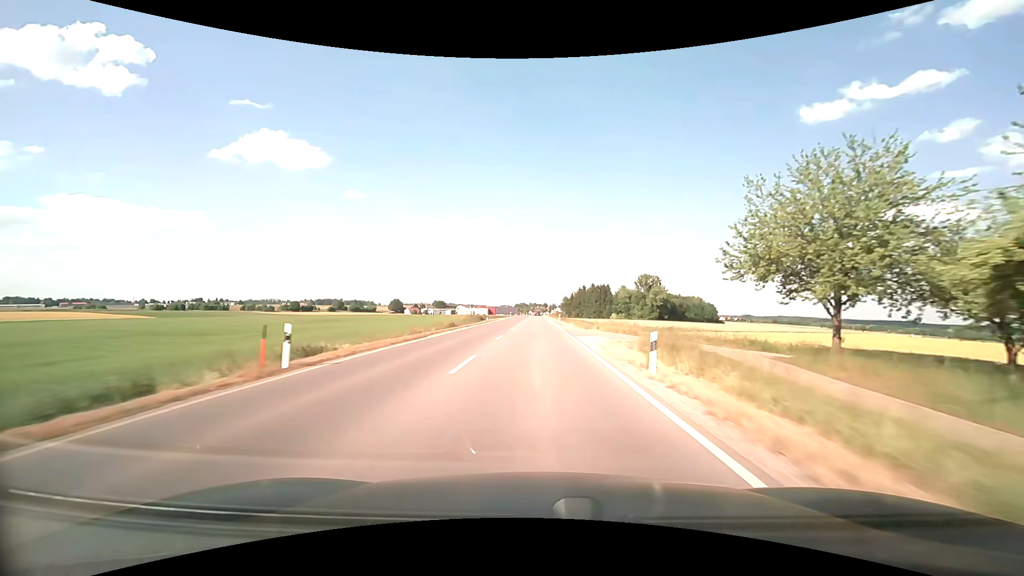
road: secondary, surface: asphalt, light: Day
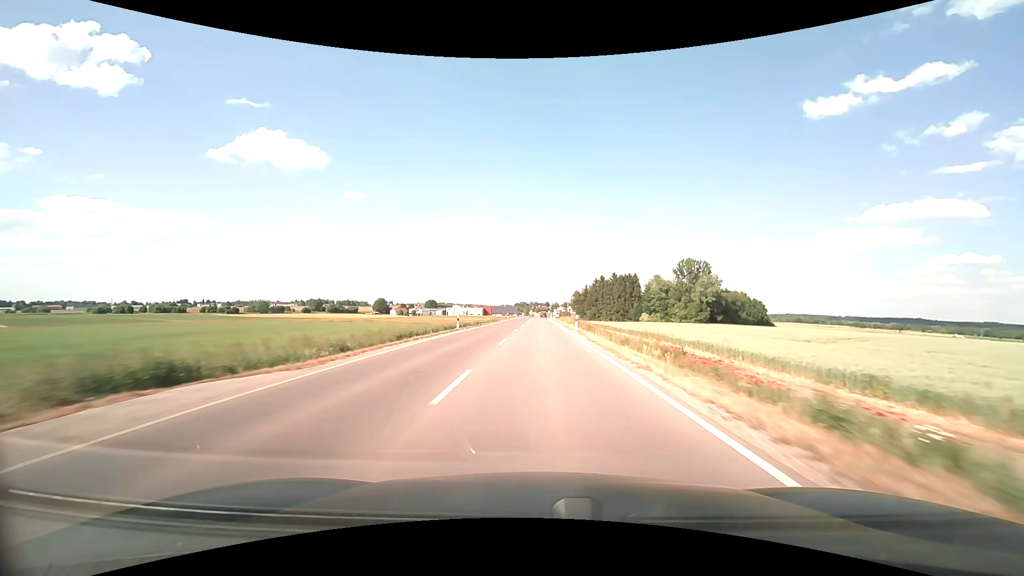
(-0.2, +75.7) m; 0°
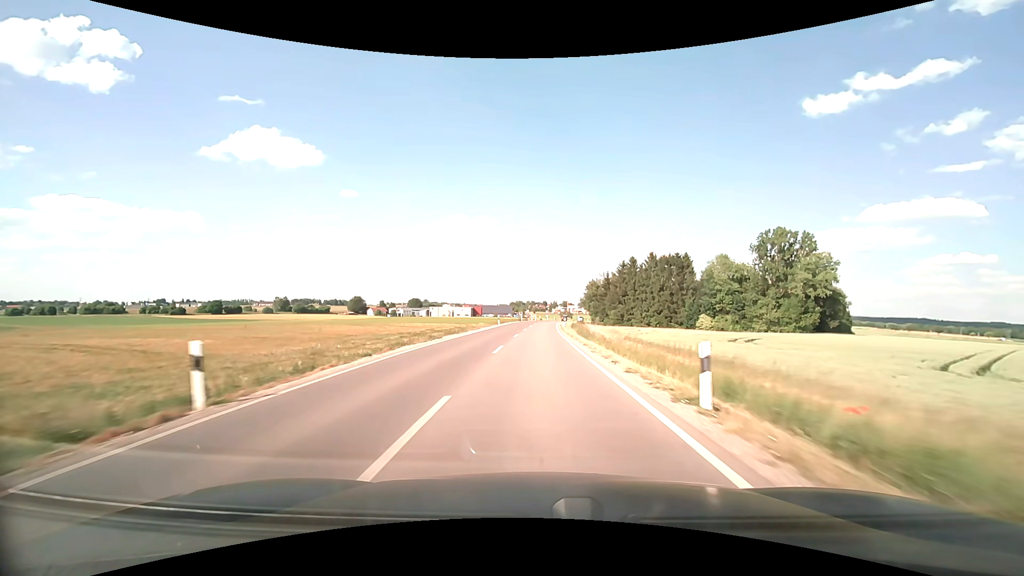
(+0.2, +75.4) m; 0°
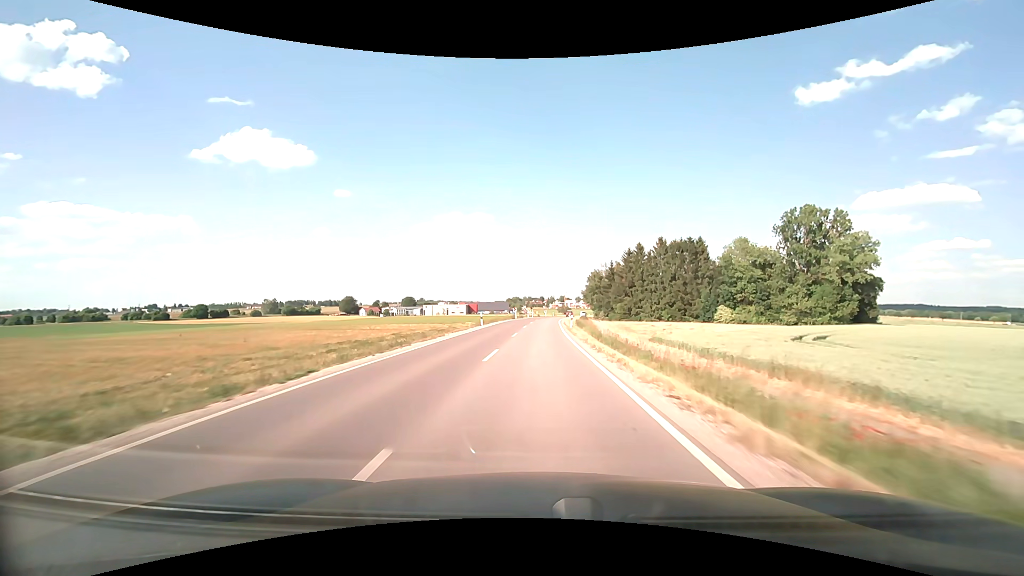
(+0.1, +15.1) m; +1°
(0, +10) (0, +20) (0, +30) (0, +40) (+1, +50) (+1, +60) (+2, +70) (+2, +80) (+3, +90) (+4, +100) m
